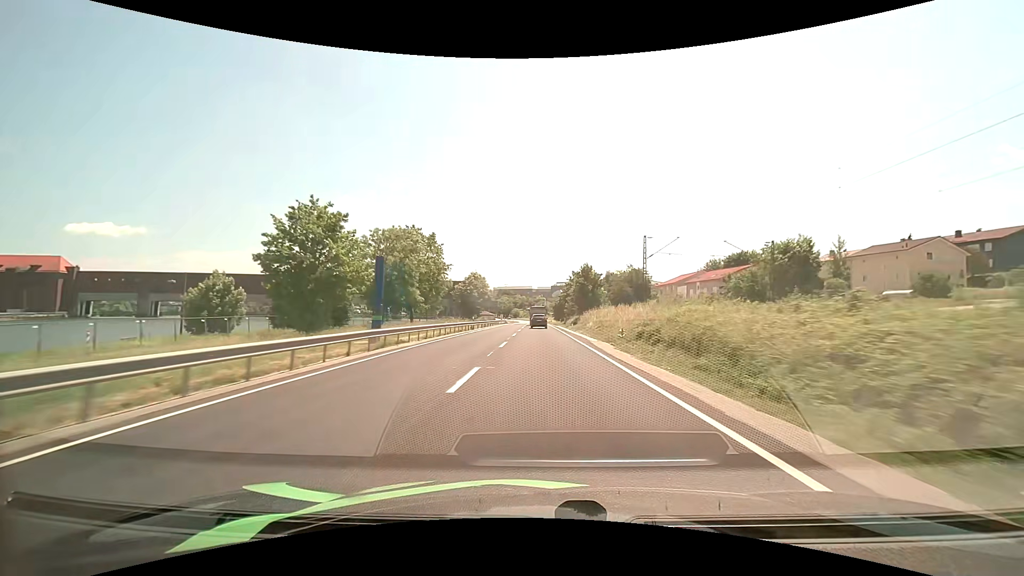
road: primary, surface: asphalt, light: Day
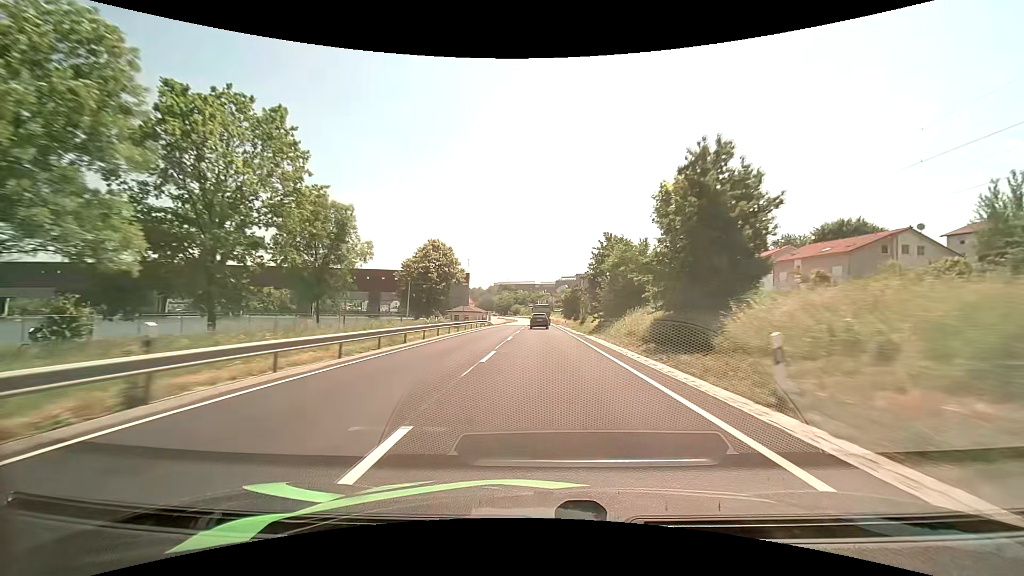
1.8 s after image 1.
(-0.1, +42.9) m; 0°
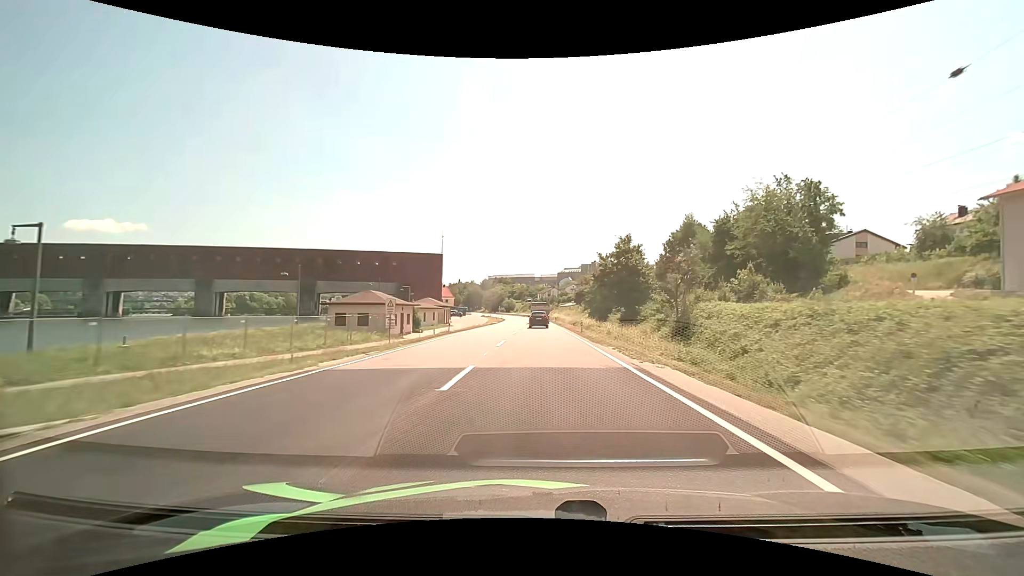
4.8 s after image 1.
(+0.1, +64.8) m; 0°
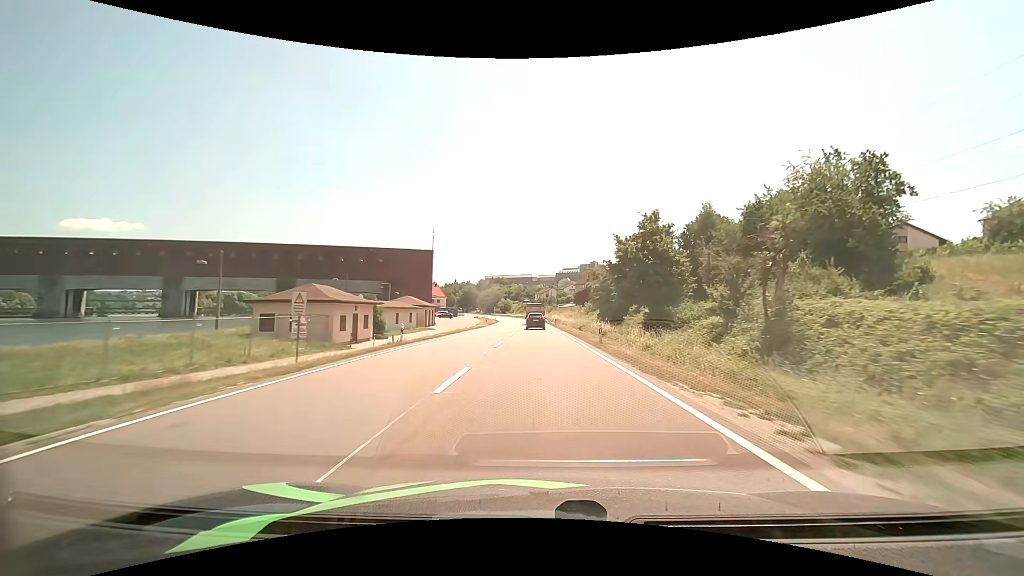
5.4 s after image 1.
(0.0, +12.0) m; 0°
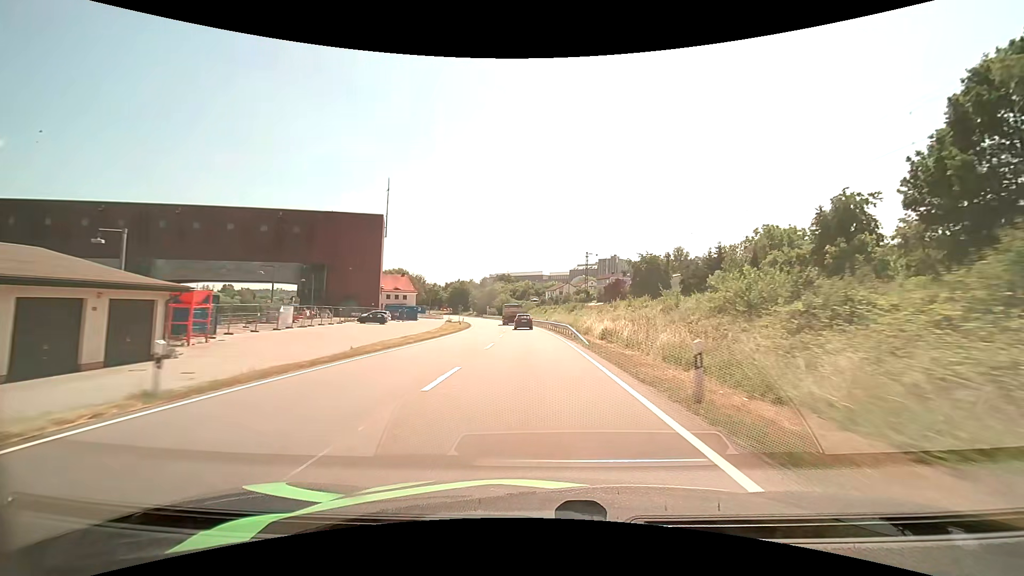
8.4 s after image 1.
(-0.1, +59.7) m; -1°
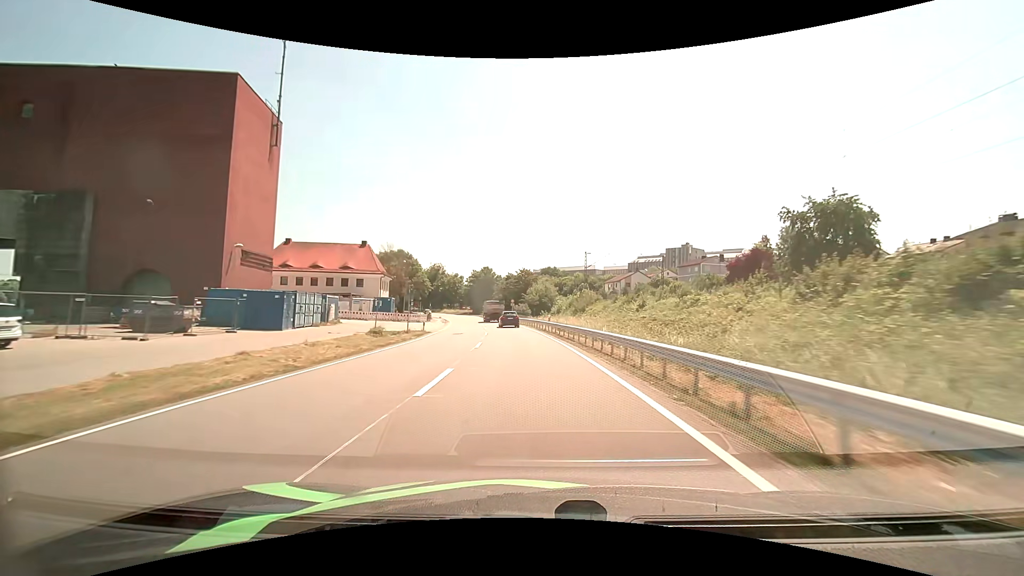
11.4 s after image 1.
(-2.2, +60.8) m; -5°
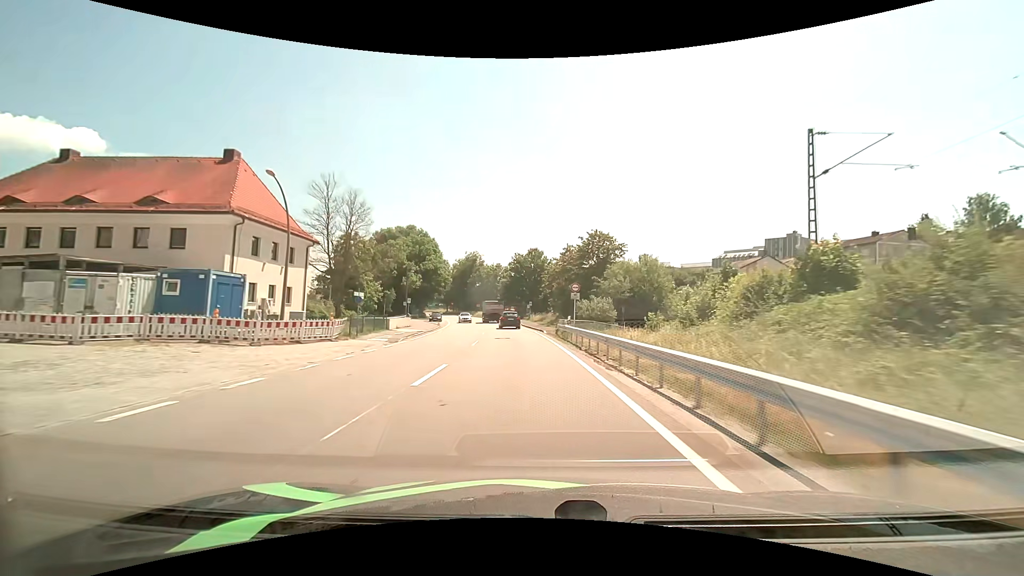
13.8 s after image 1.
(-2.6, +46.8) m; -7°
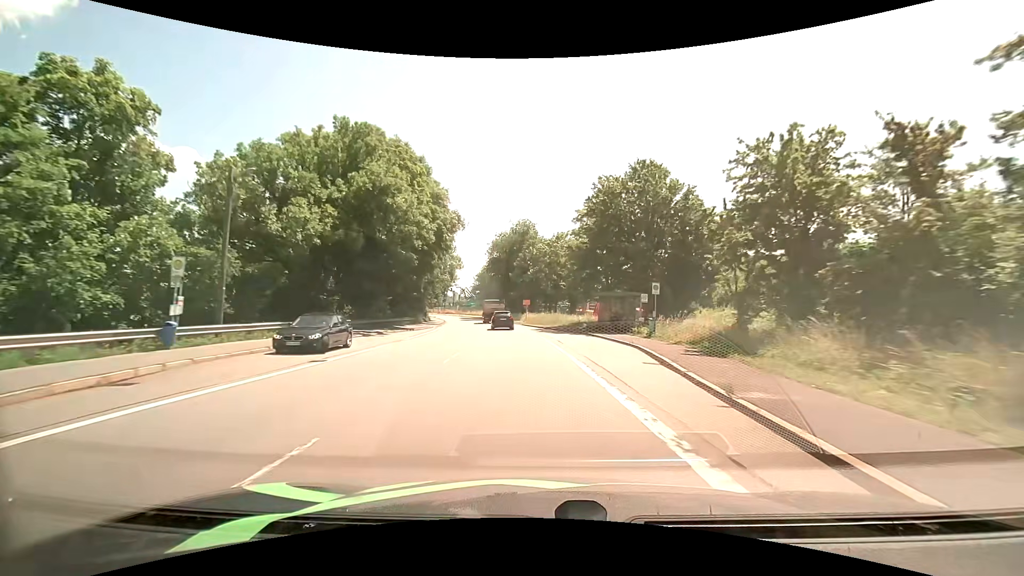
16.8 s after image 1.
(-4.0, +56.0) m; -8°
(0, +10) (0, +20) (-1, +30) (-2, +40) (-3, +50) (-5, +60) (-6, +70) (-8, +79) (-10, +89) (-13, +99) m
